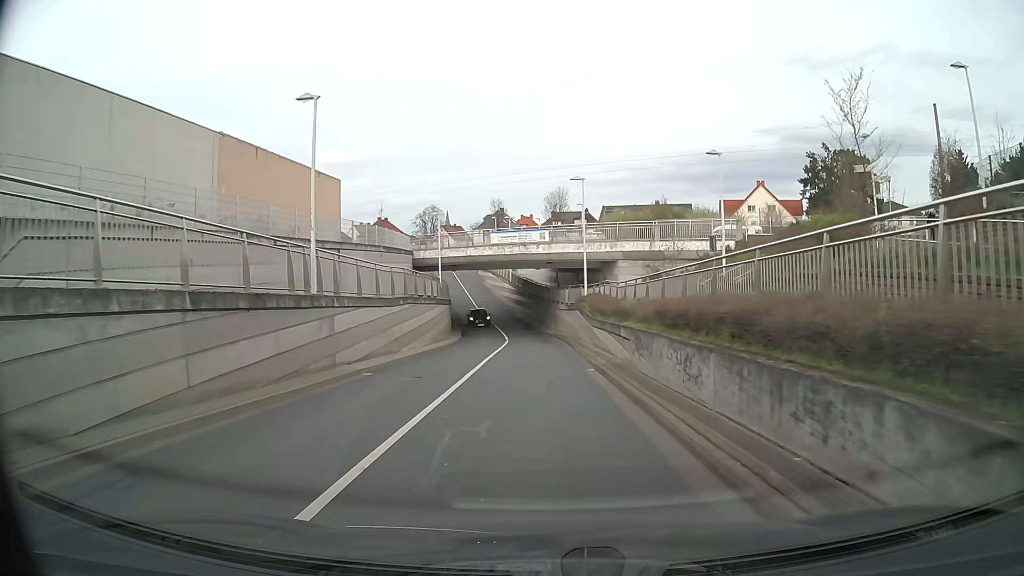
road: unclassified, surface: asphalt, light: Day
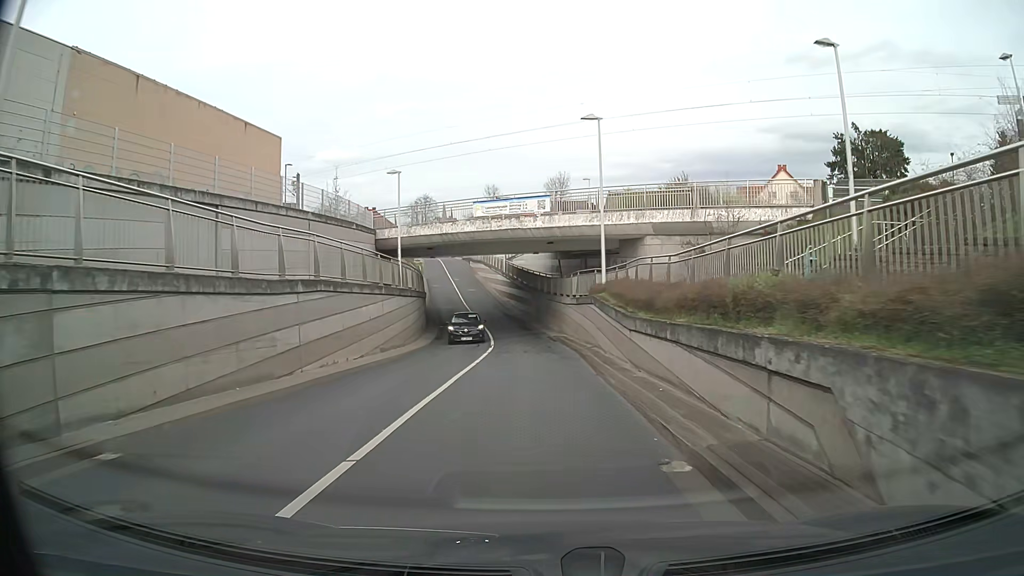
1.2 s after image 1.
(0.0, +11.4) m; 0°
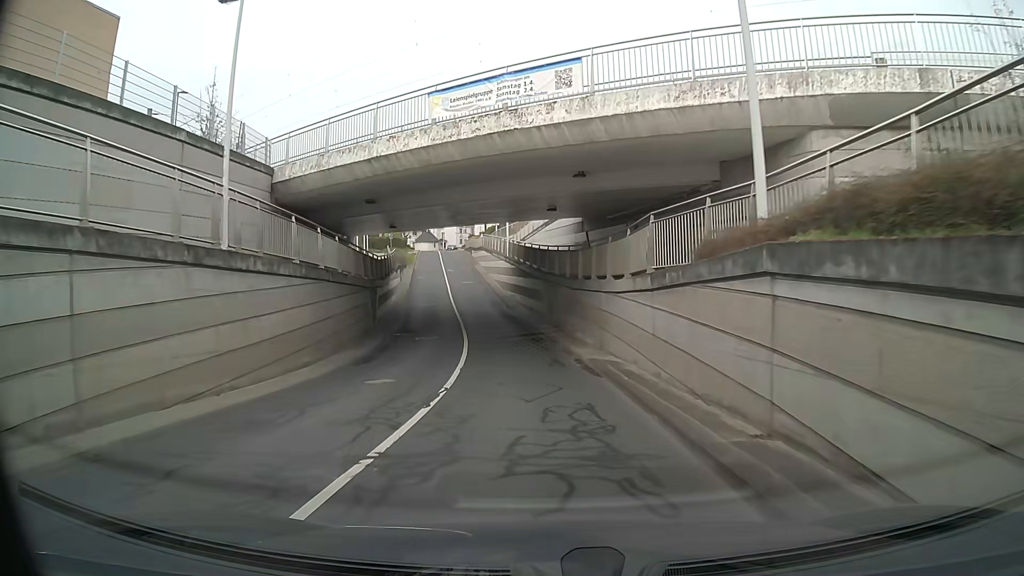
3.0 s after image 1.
(-0.2, +17.9) m; -2°
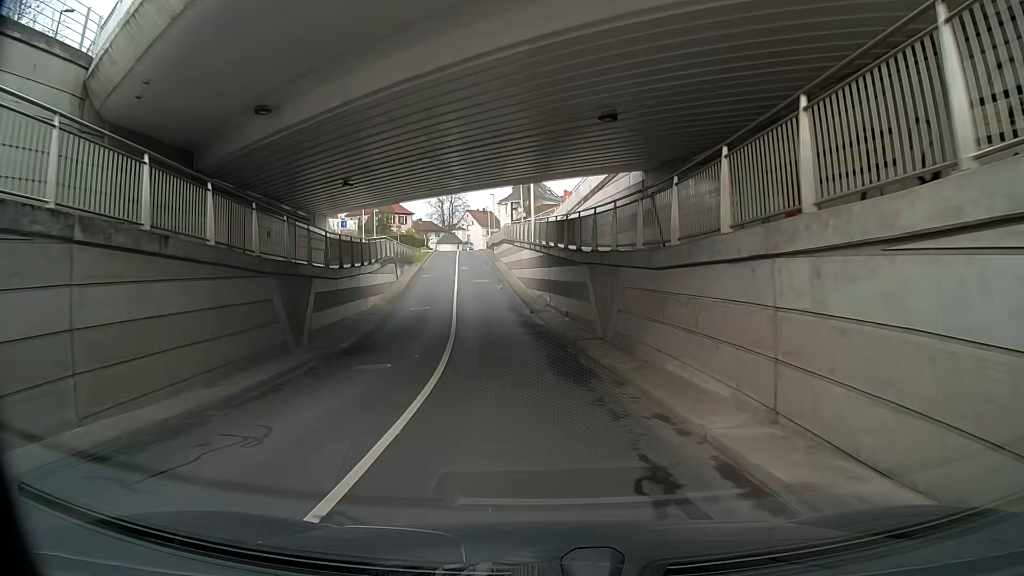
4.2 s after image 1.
(-0.2, +12.4) m; -3°
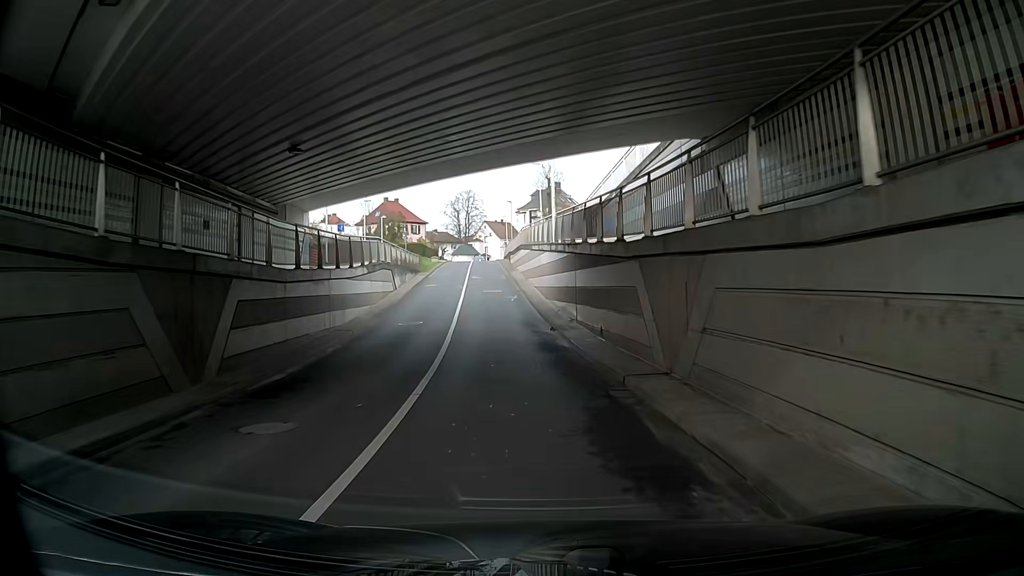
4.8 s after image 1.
(-0.2, +6.3) m; -5°
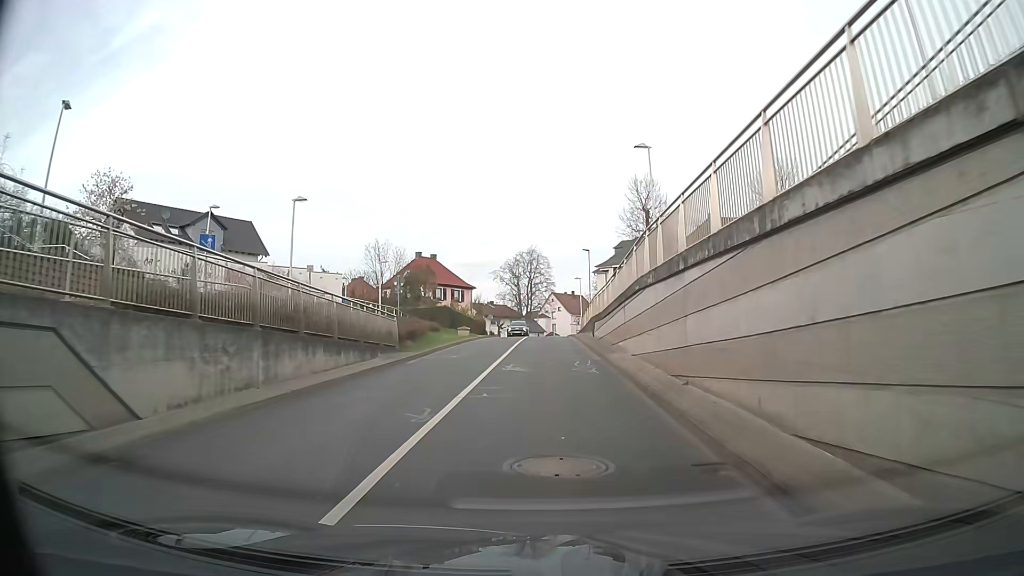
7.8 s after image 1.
(+0.2, +30.0) m; -3°
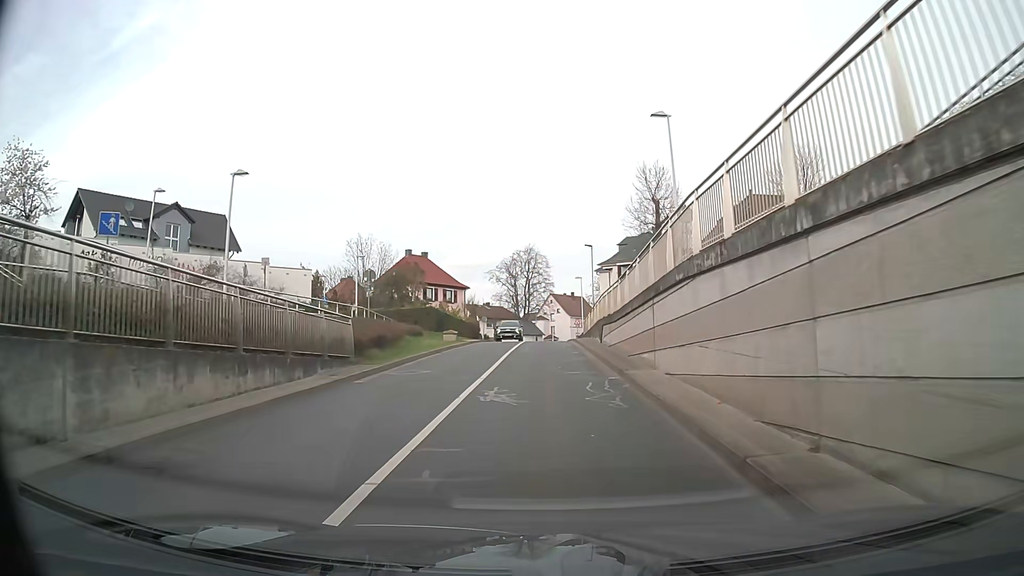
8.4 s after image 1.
(+0.1, +5.6) m; +1°
